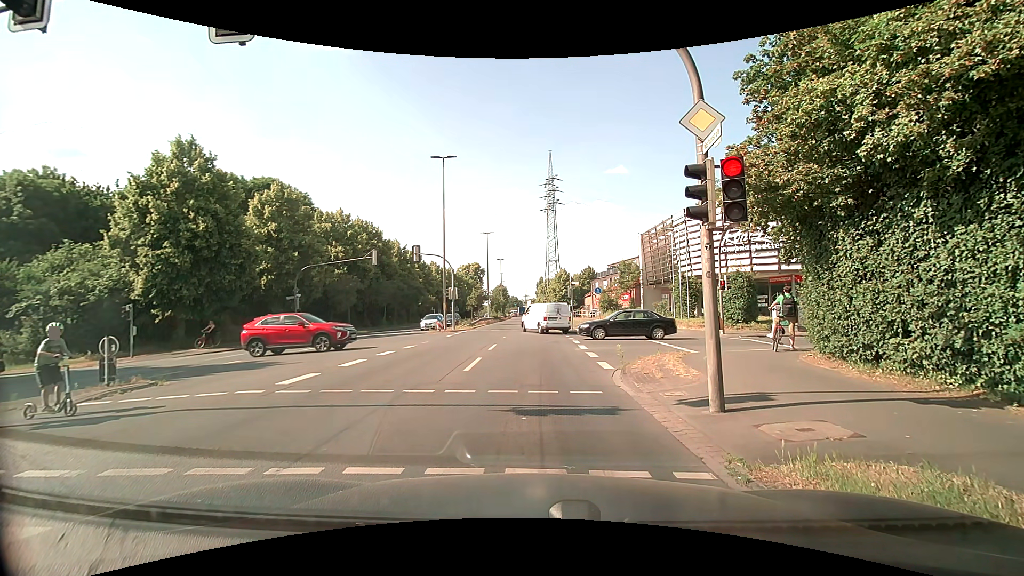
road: primary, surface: asphalt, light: Day
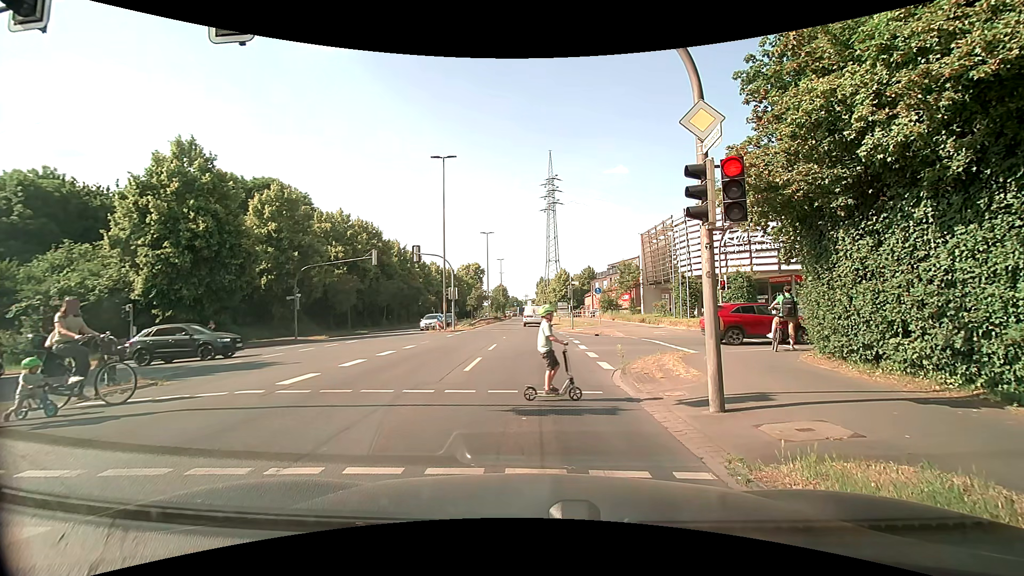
(0.0, 0.0) m; 0°
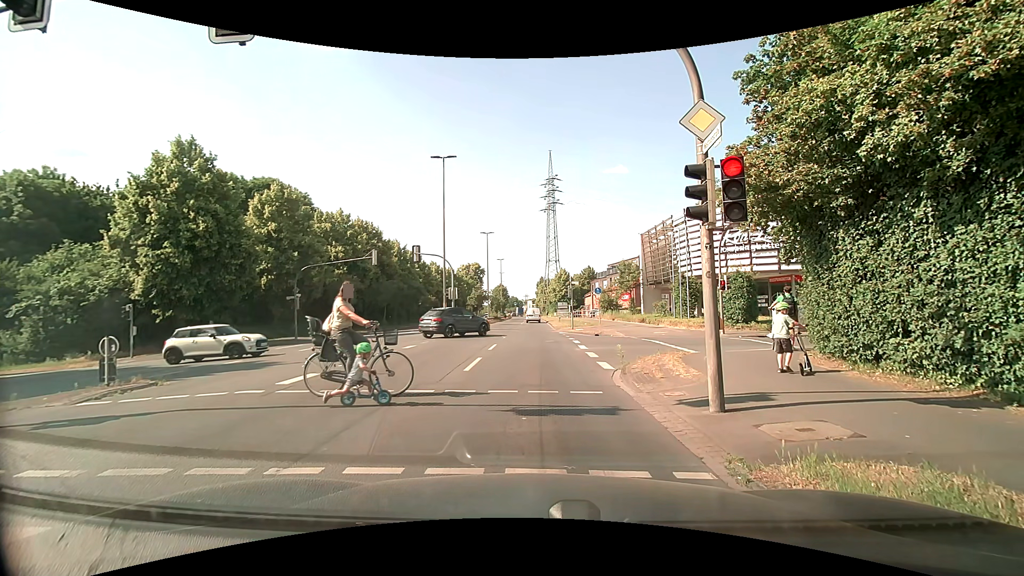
(0.0, 0.0) m; 0°
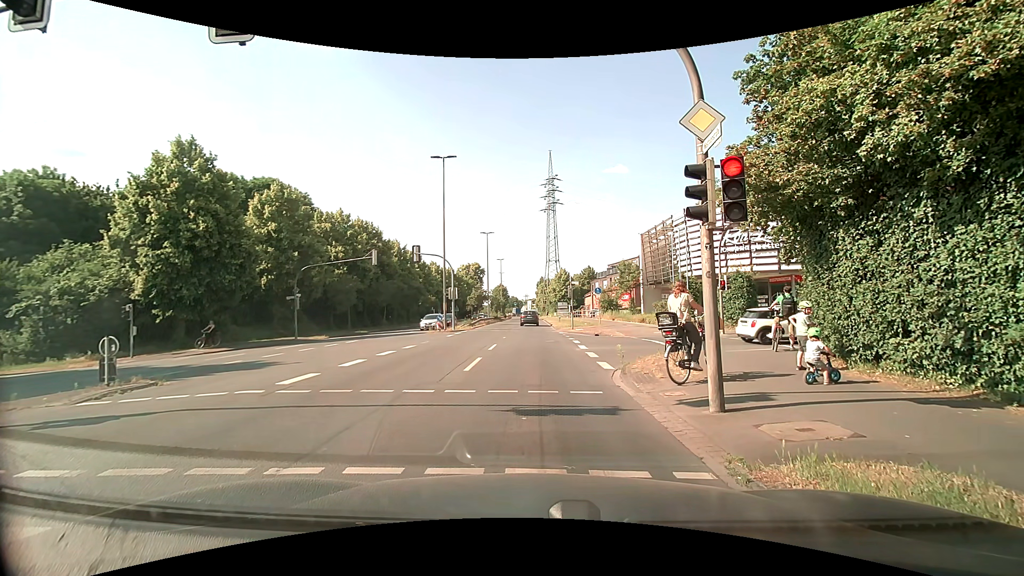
(0.0, 0.0) m; 0°
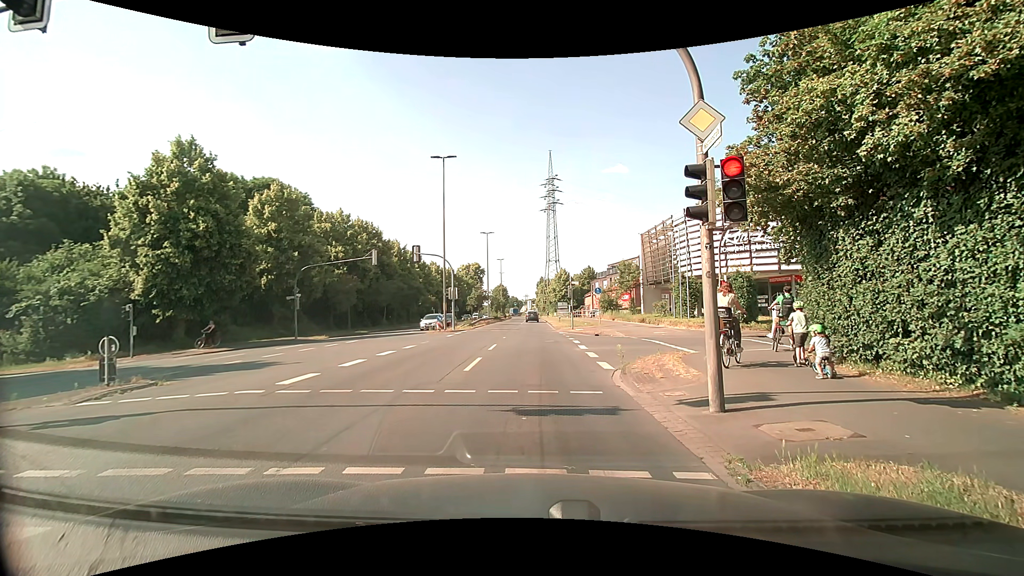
(0.0, 0.0) m; 0°
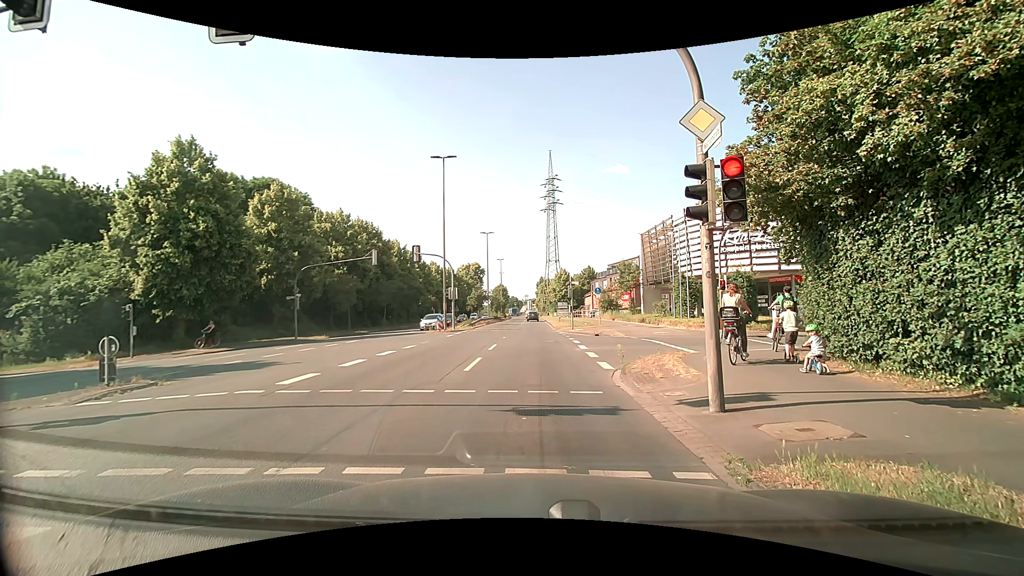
(0.0, 0.0) m; 0°
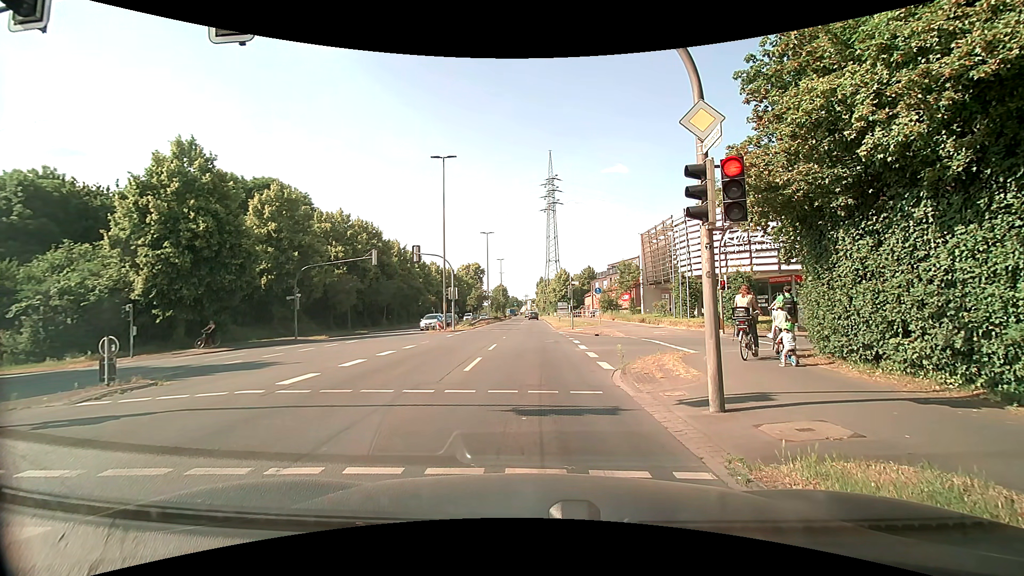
(0.0, 0.0) m; 0°
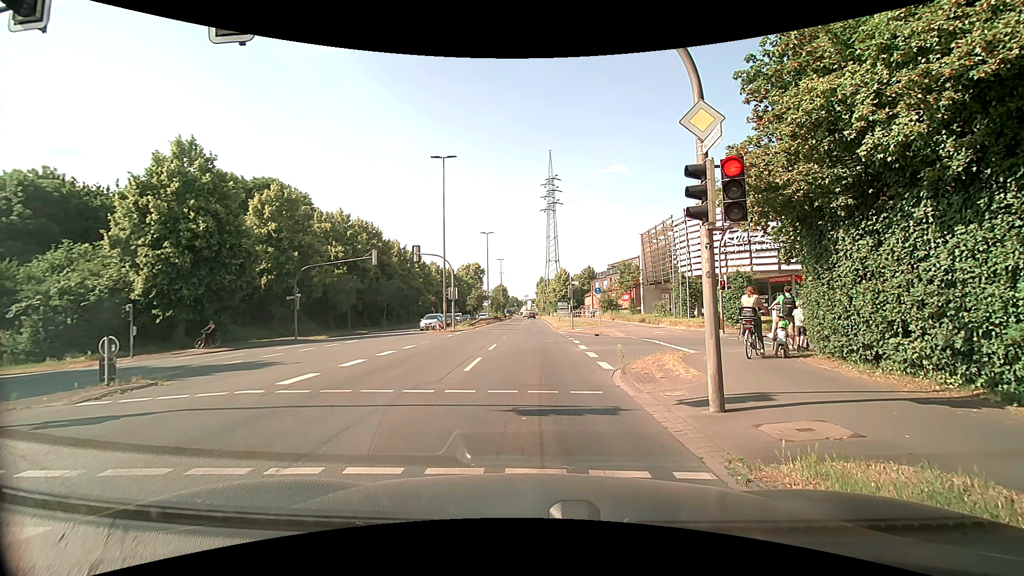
(0.0, 0.0) m; 0°
